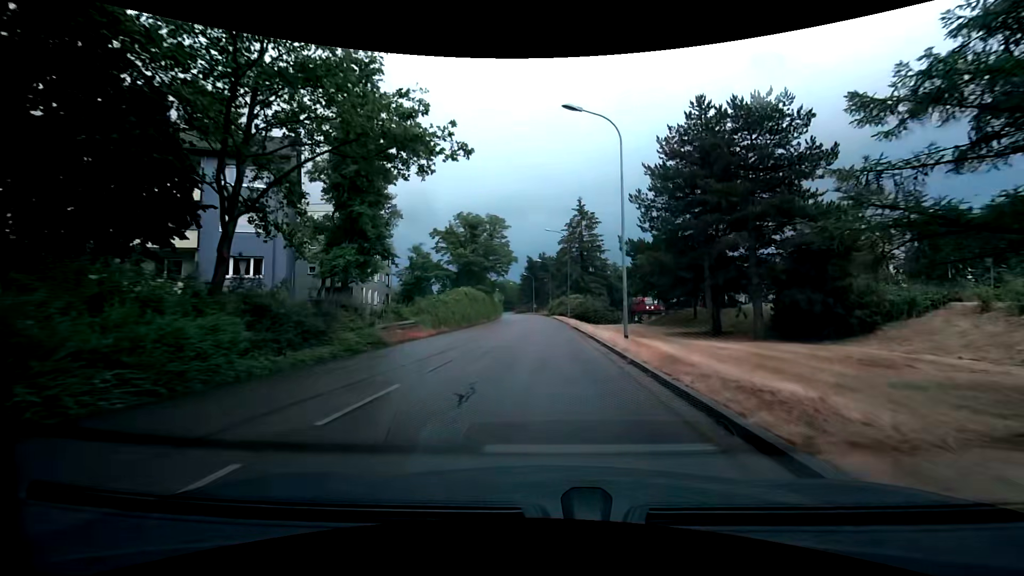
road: tertiary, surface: asphalt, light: Day
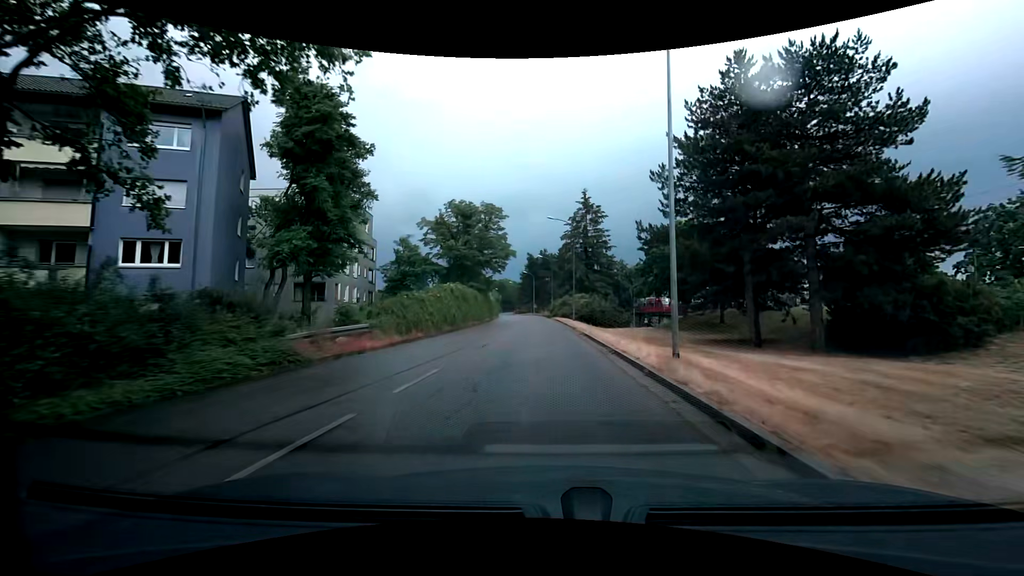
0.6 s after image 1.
(0.0, +7.0) m; 0°
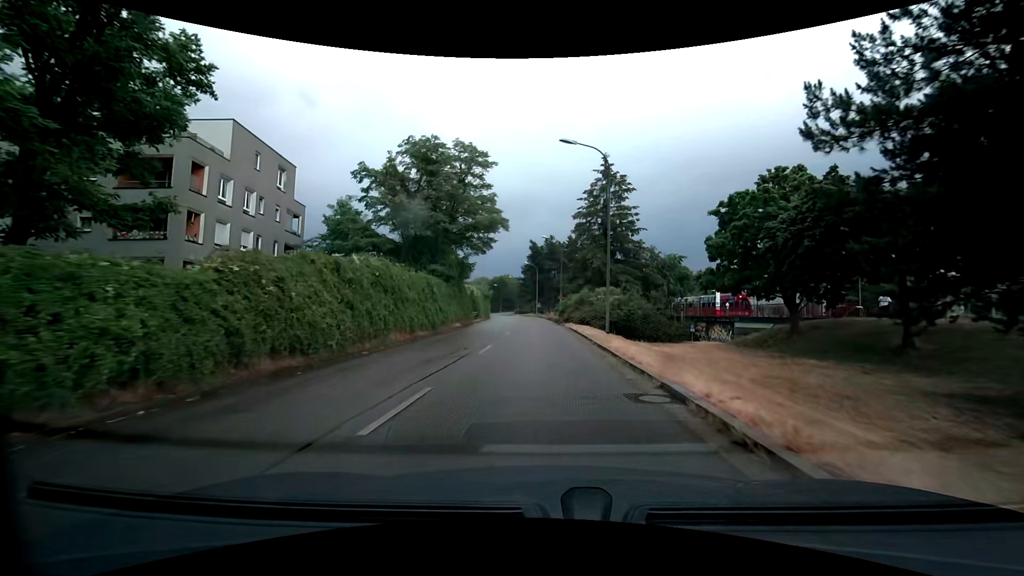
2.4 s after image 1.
(-0.3, +20.6) m; -2°
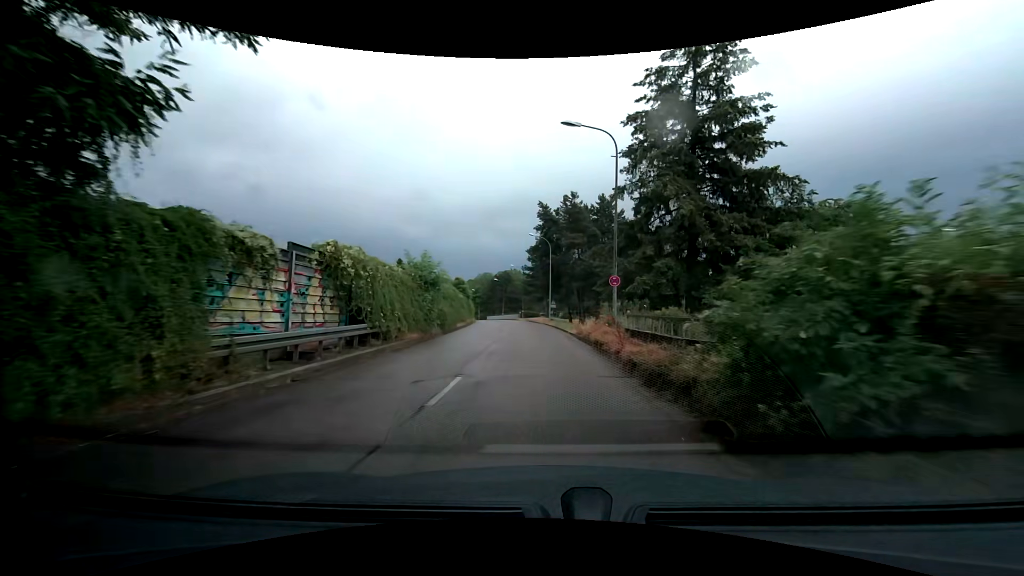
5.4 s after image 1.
(-0.1, +34.4) m; -2°
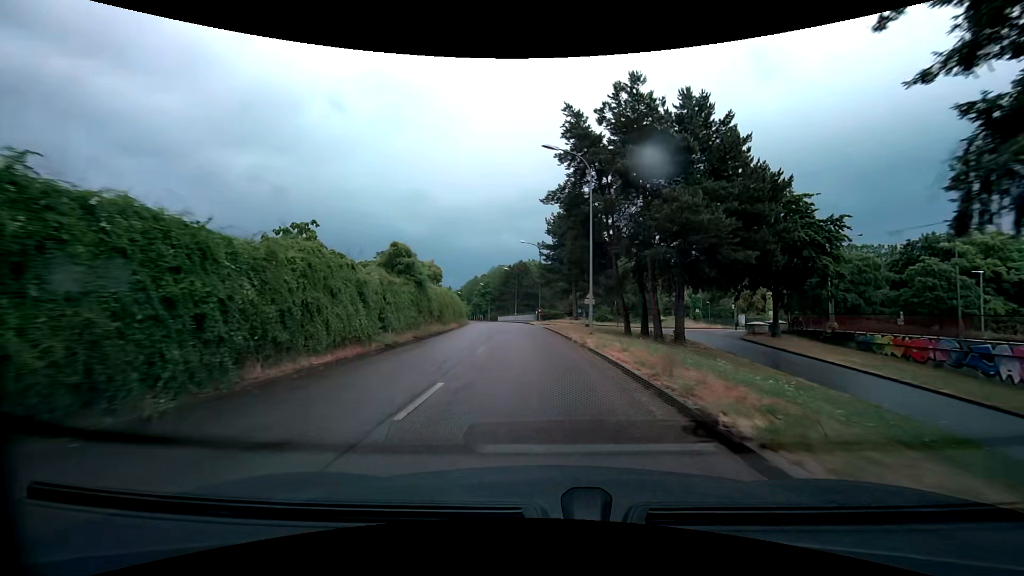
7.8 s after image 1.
(+0.1, +28.0) m; -3°
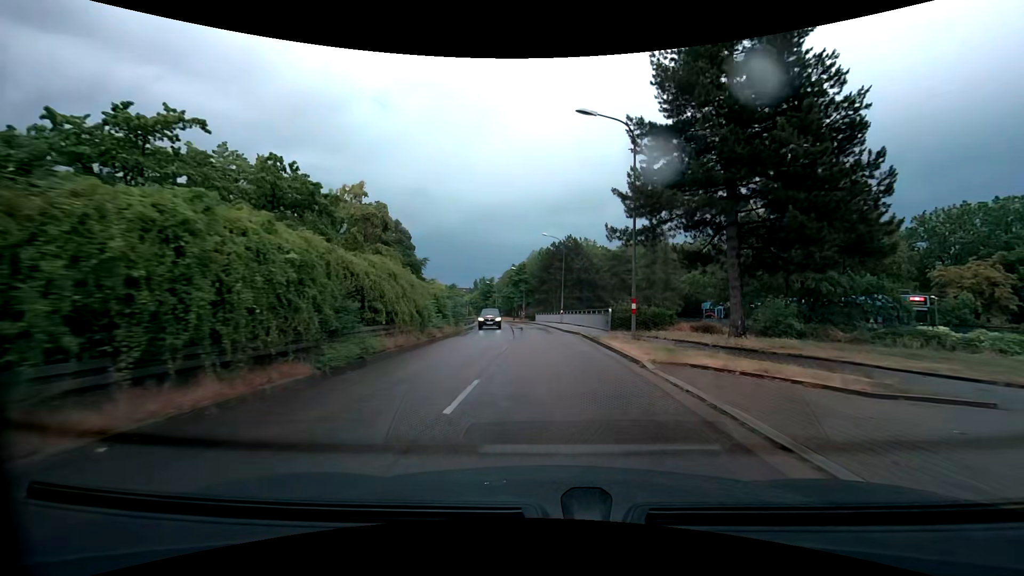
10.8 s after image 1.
(-1.8, +35.8) m; -5°
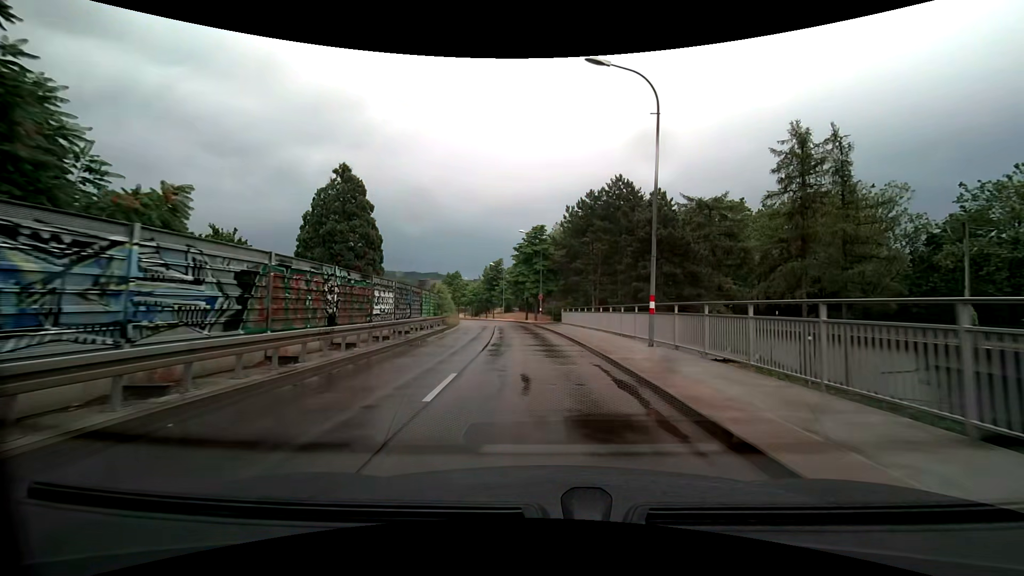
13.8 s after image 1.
(-0.5, +35.1) m; -2°
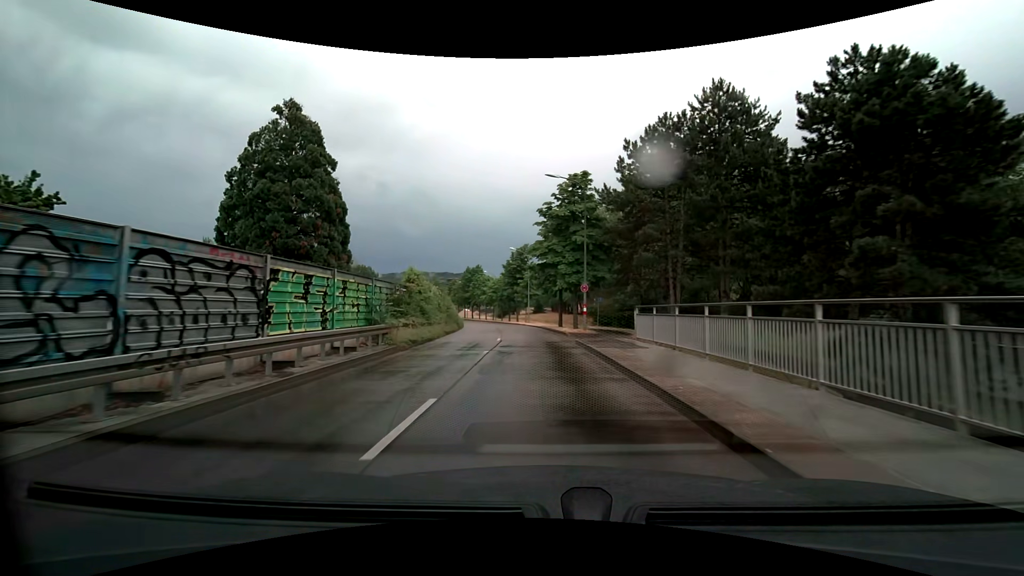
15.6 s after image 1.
(-0.5, +20.7) m; -4°
(0, +10) (-1, +20) (-1, +30) (-2, +40) (-3, +50) (-5, +60) (-6, +70) (-9, +79) (-11, +89) (-13, +99) m
